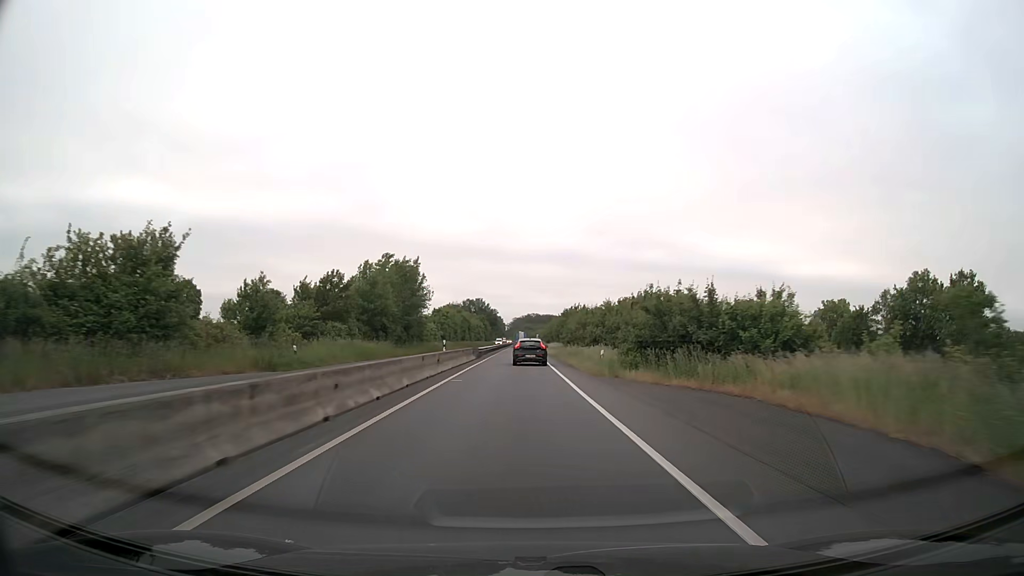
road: trunk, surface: asphalt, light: Day
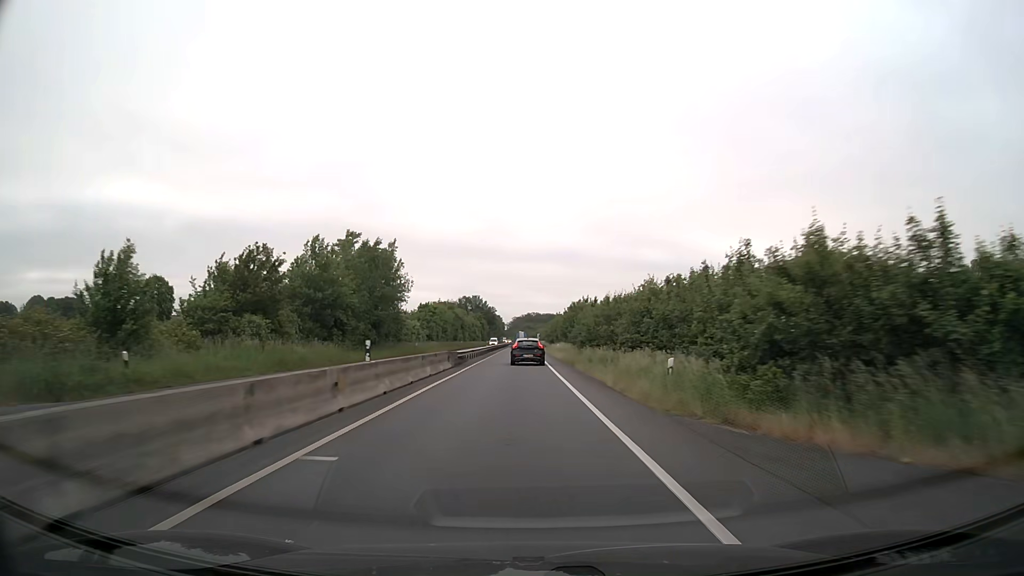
(0.0, +14.6) m; 0°
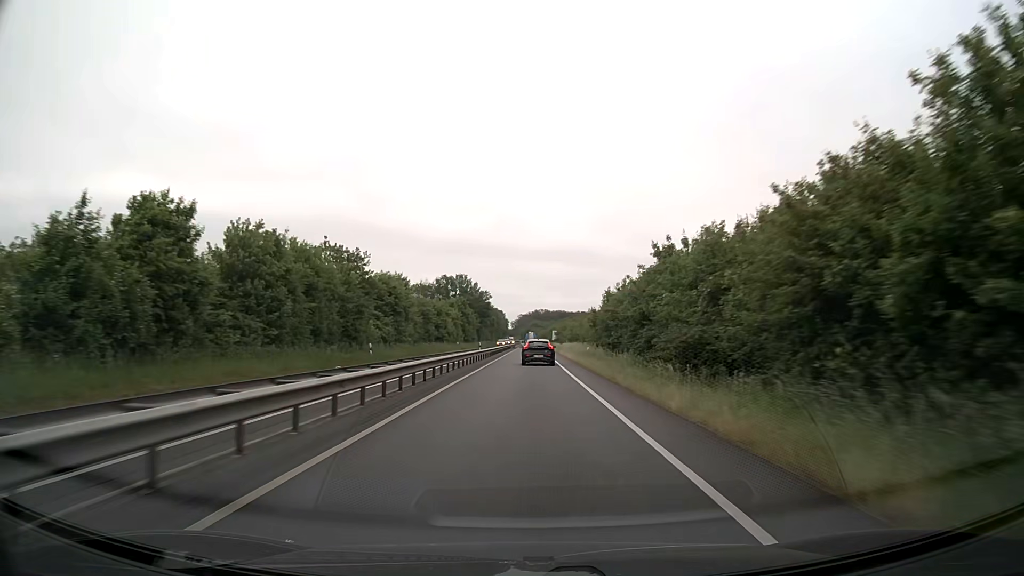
(-0.6, +73.1) m; 0°
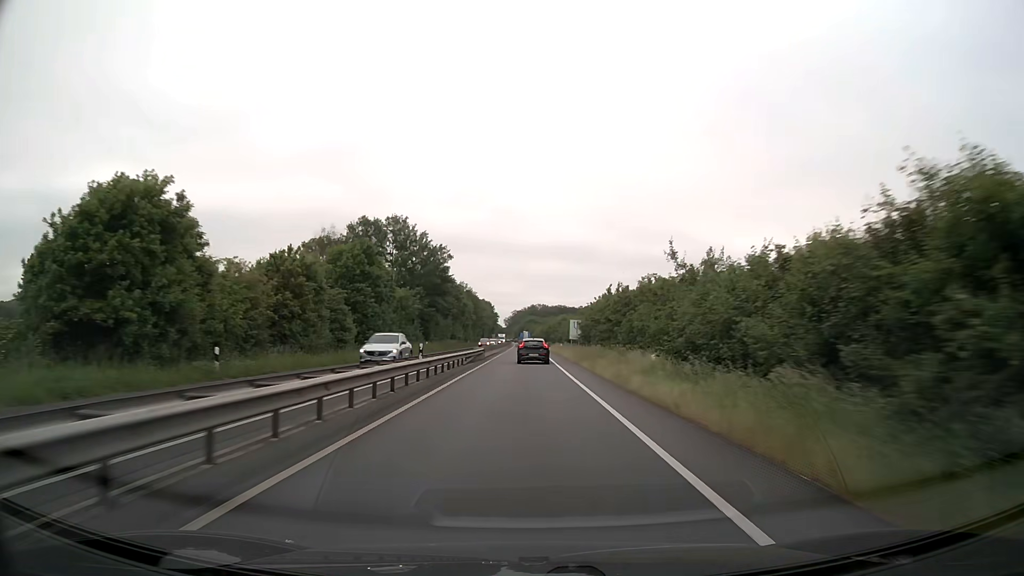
(+0.4, +73.2) m; 0°
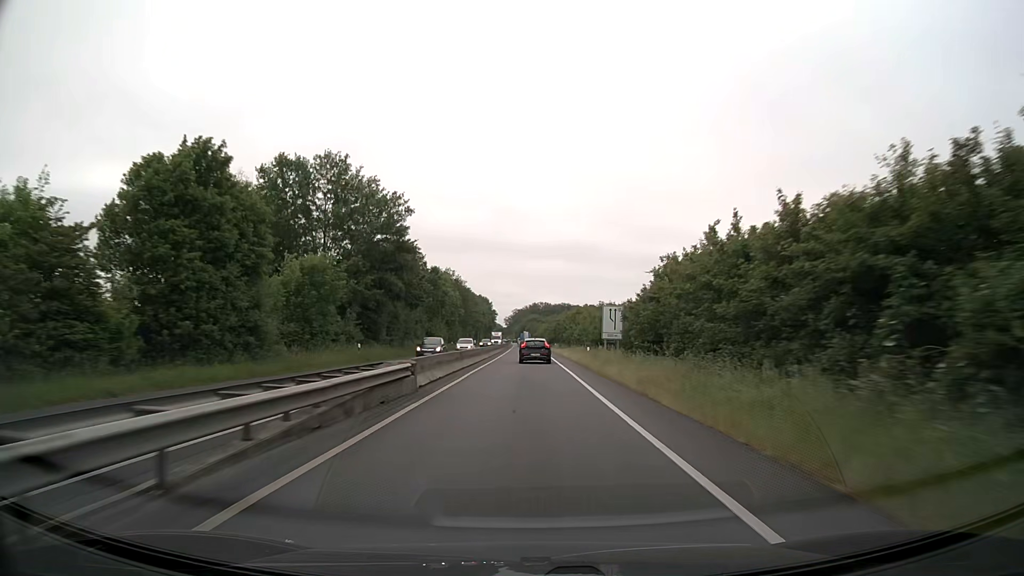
(0.0, +29.4) m; 0°
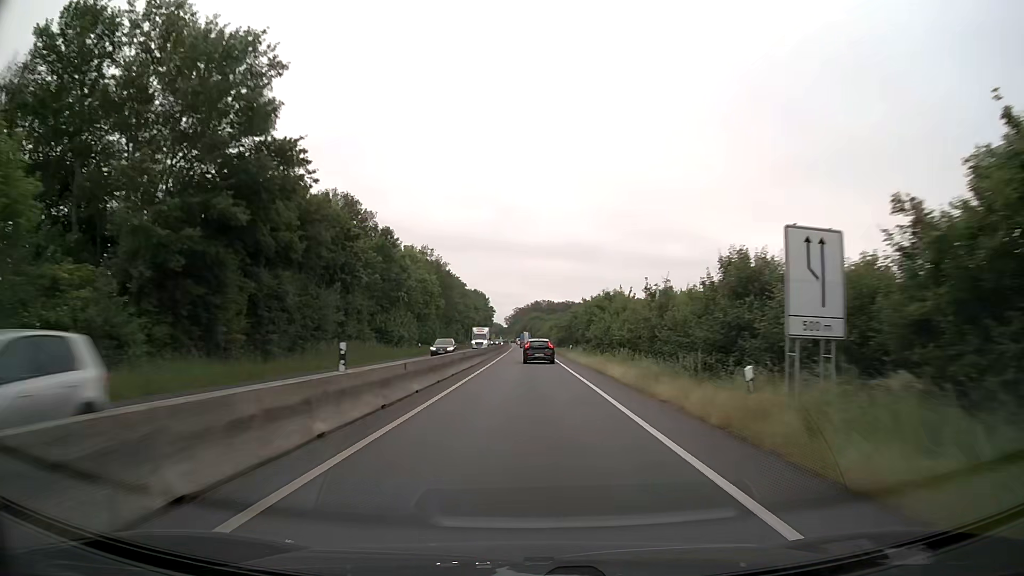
(0.0, +29.5) m; 0°
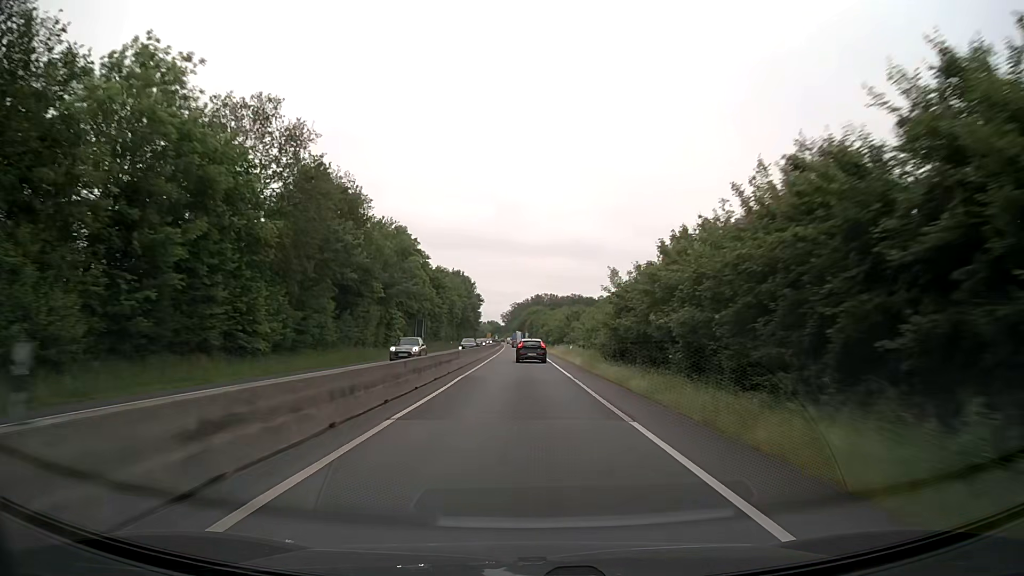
(+0.1, +59.5) m; 0°
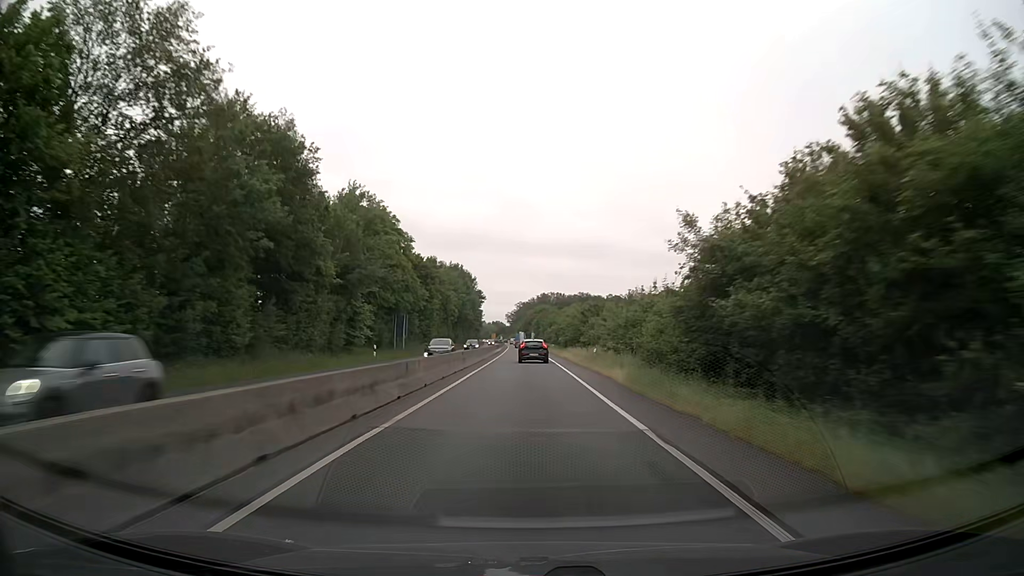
(-0.1, +15.0) m; -1°
(0, +10) (0, +20) (0, +30) (0, +40) (0, +50) (-1, +60) (-1, +70) (-1, +80) (-1, +90) (-1, +100) m
